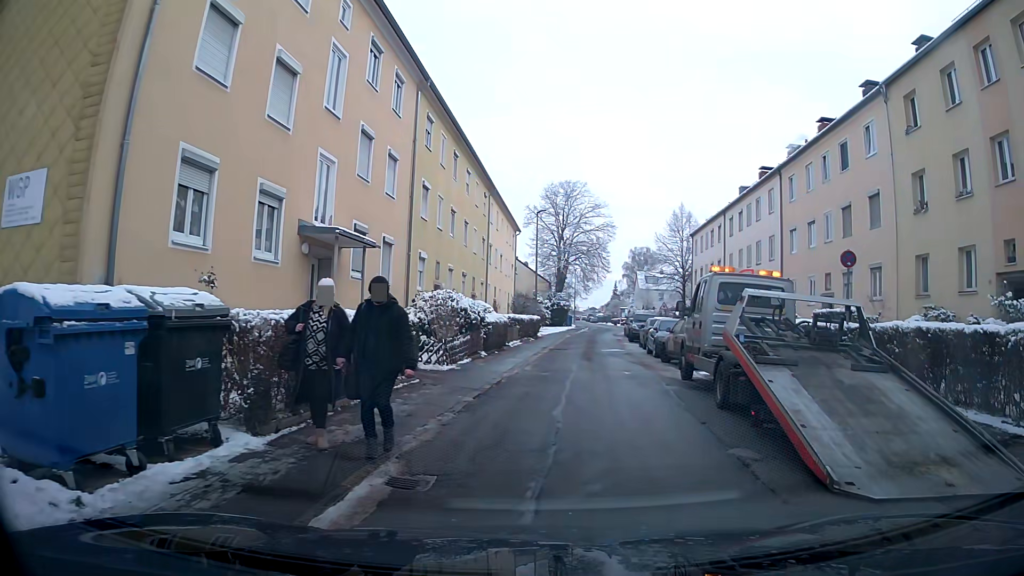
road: residential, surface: asphalt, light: Day
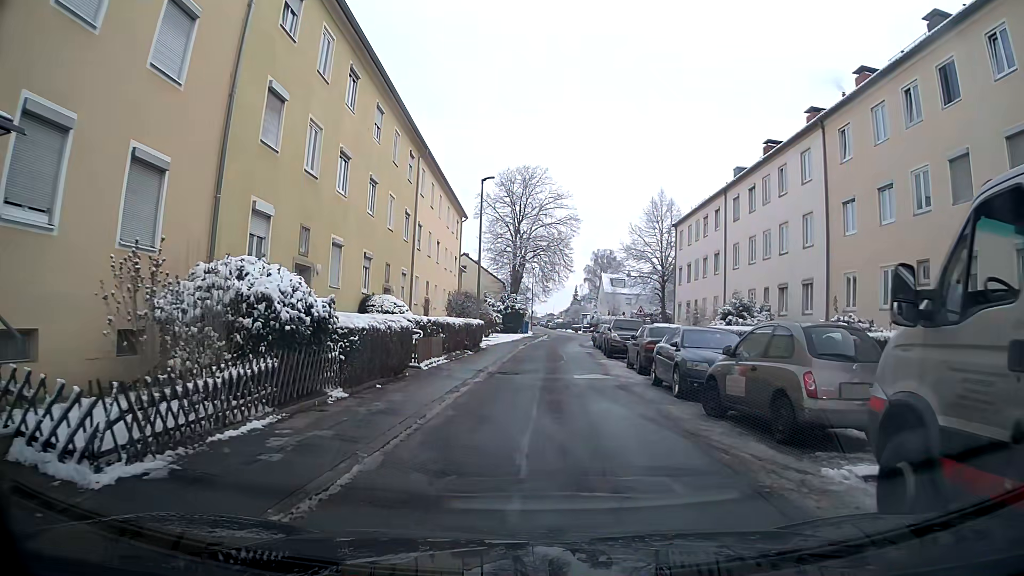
(+0.4, +11.4) m; +3°
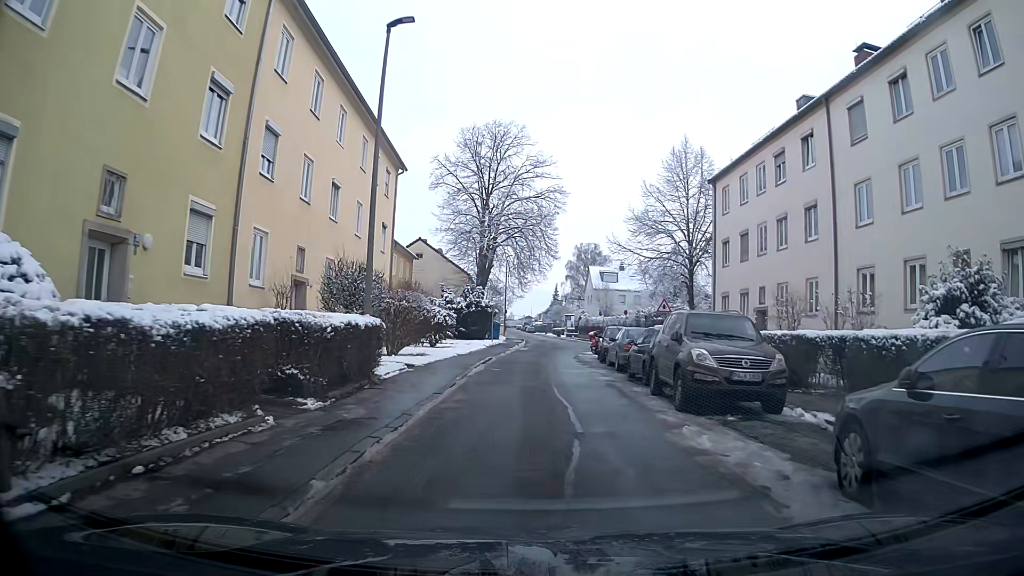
(+0.2, +17.4) m; +1°
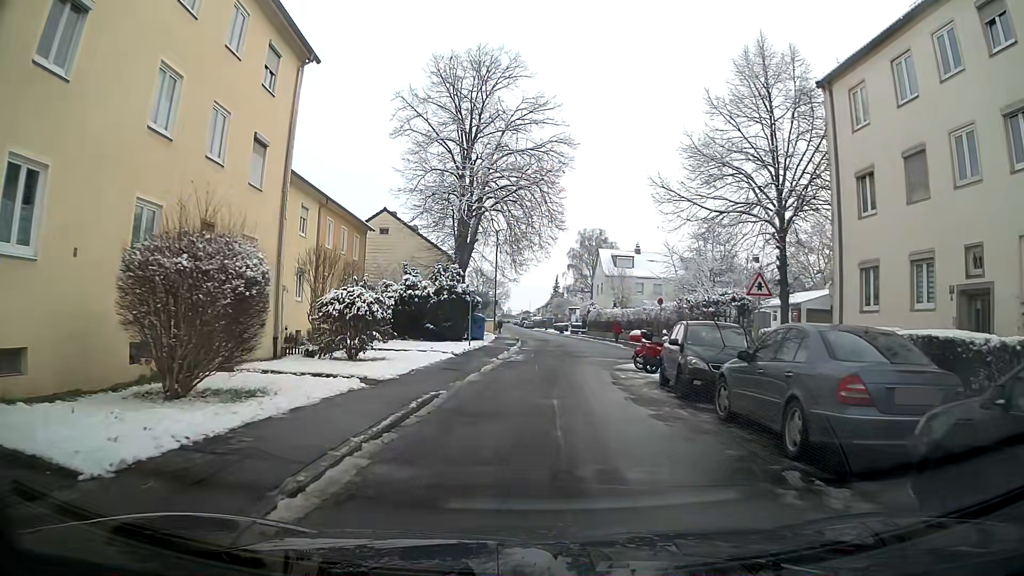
(0.0, +15.1) m; +1°
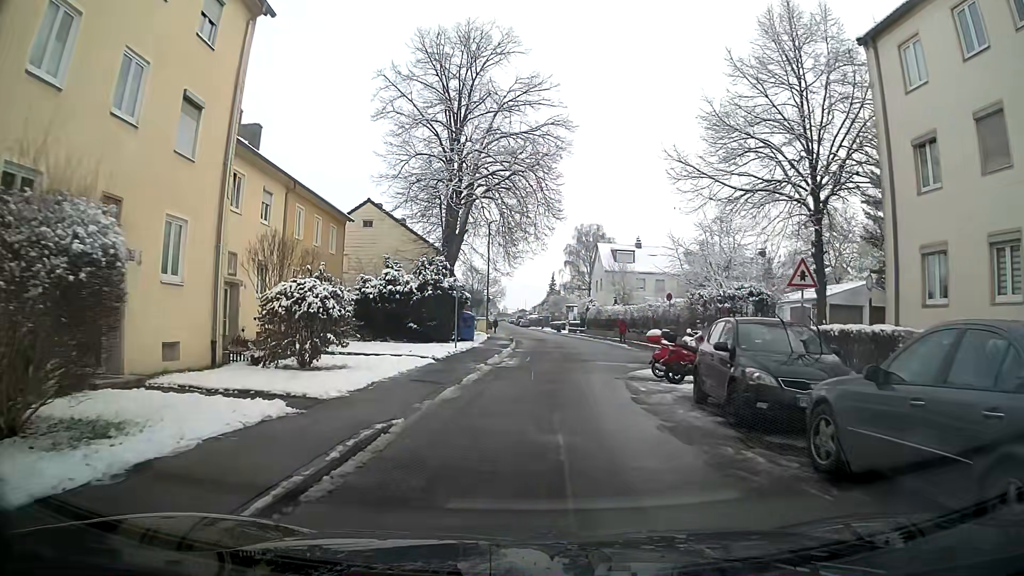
(0.0, +3.7) m; +1°
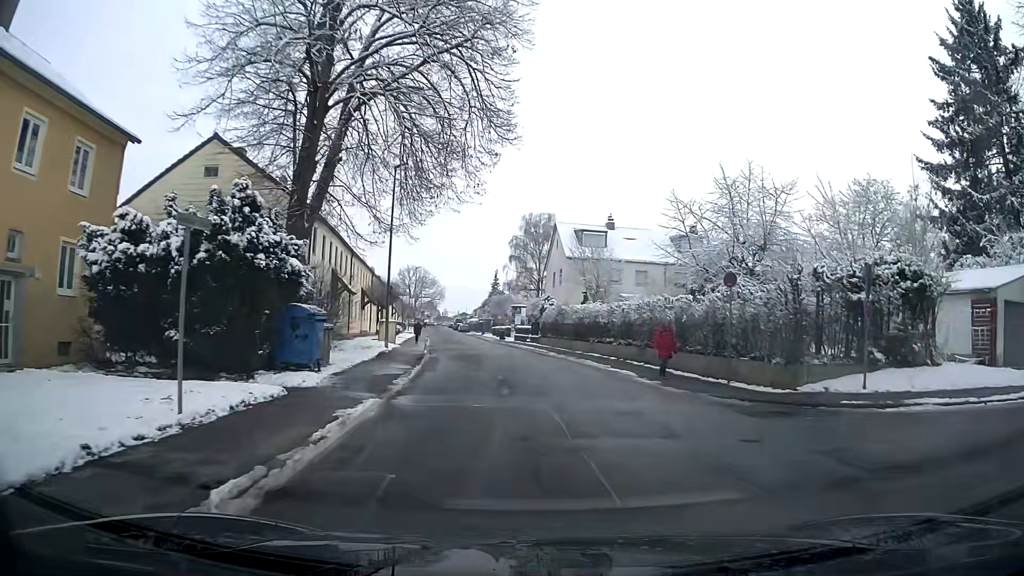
(+0.1, +18.0) m; +4°
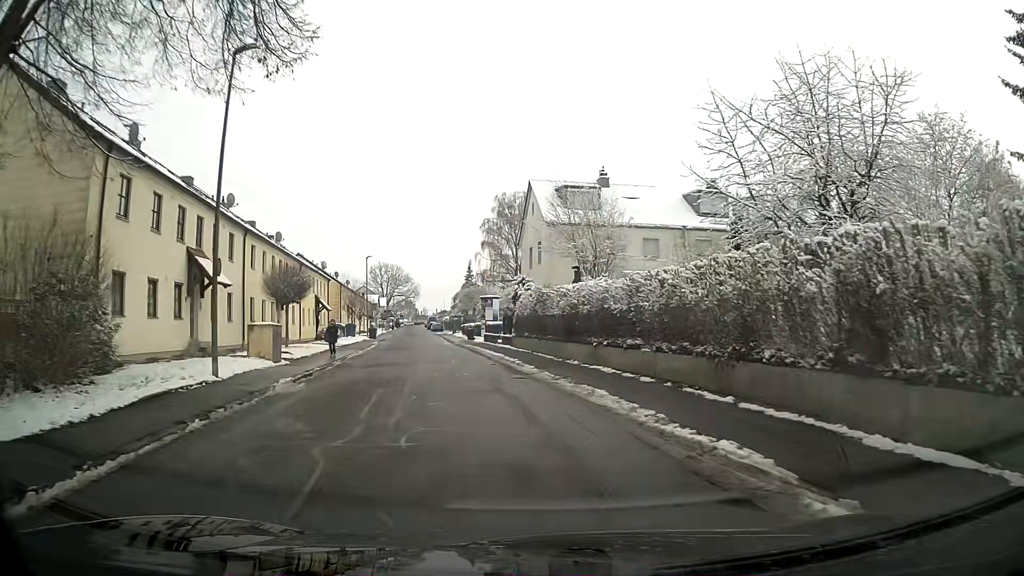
(+0.7, +13.9) m; +2°
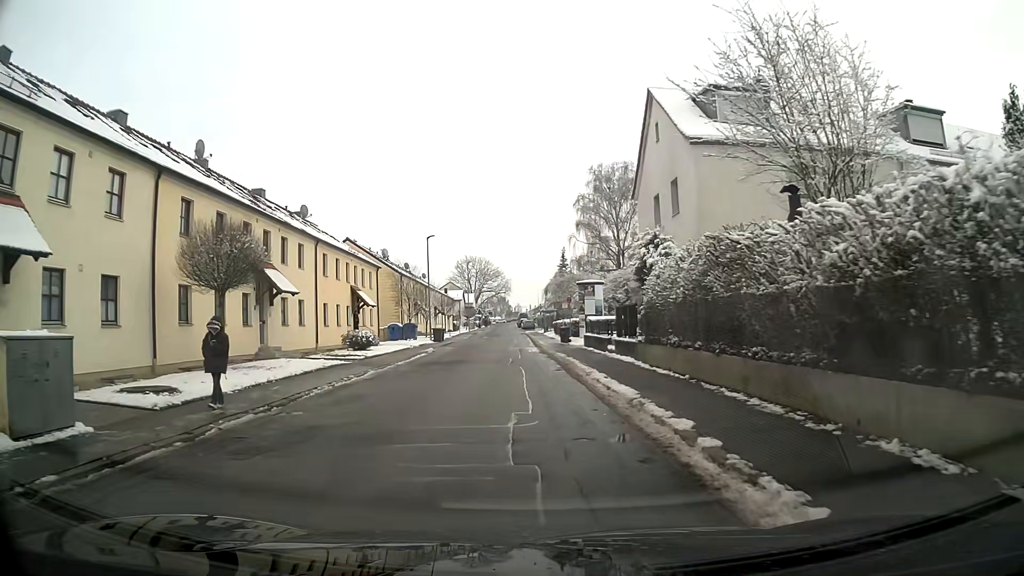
(-1.0, +15.4) m; -8°
(0, +10) (-1, +20) (-1, +30) (-1, +40) (-1, +50) (-2, +60) (-2, +70) (-2, +80) (0, +89) (+10, +92) m
